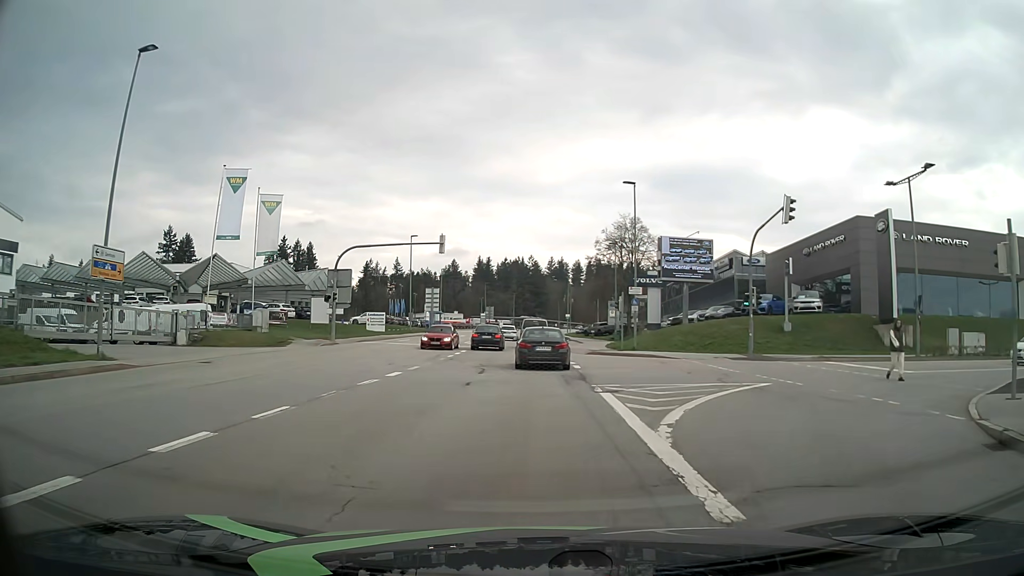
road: tertiary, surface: asphalt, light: Day
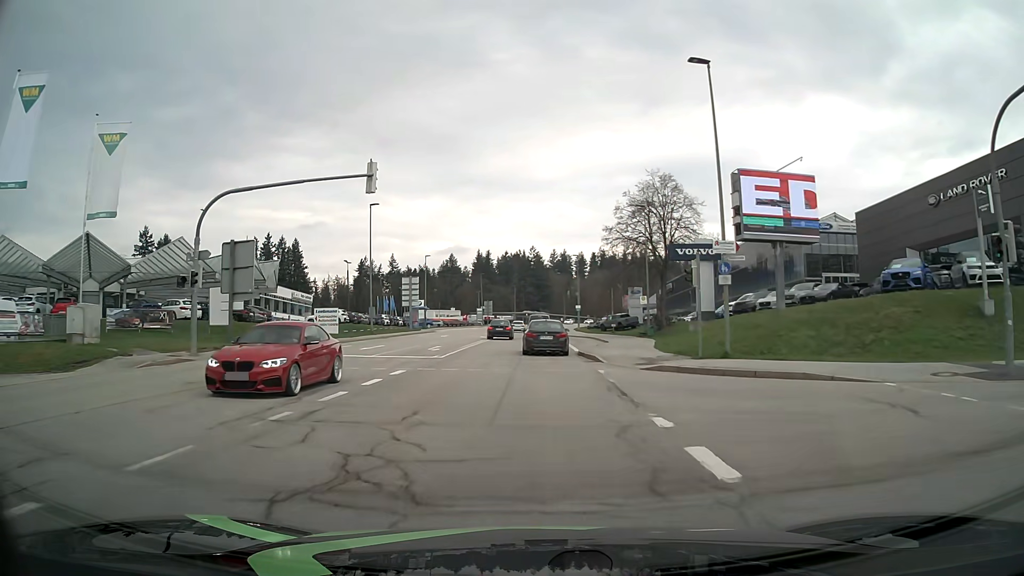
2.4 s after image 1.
(0.0, +18.9) m; 0°
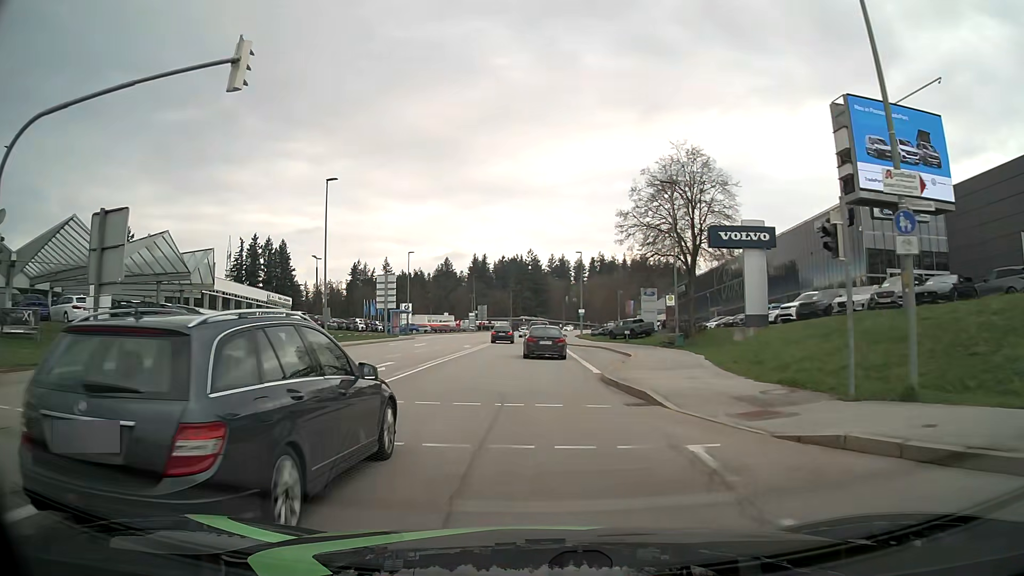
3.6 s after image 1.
(0.0, +11.5) m; 0°
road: secondary
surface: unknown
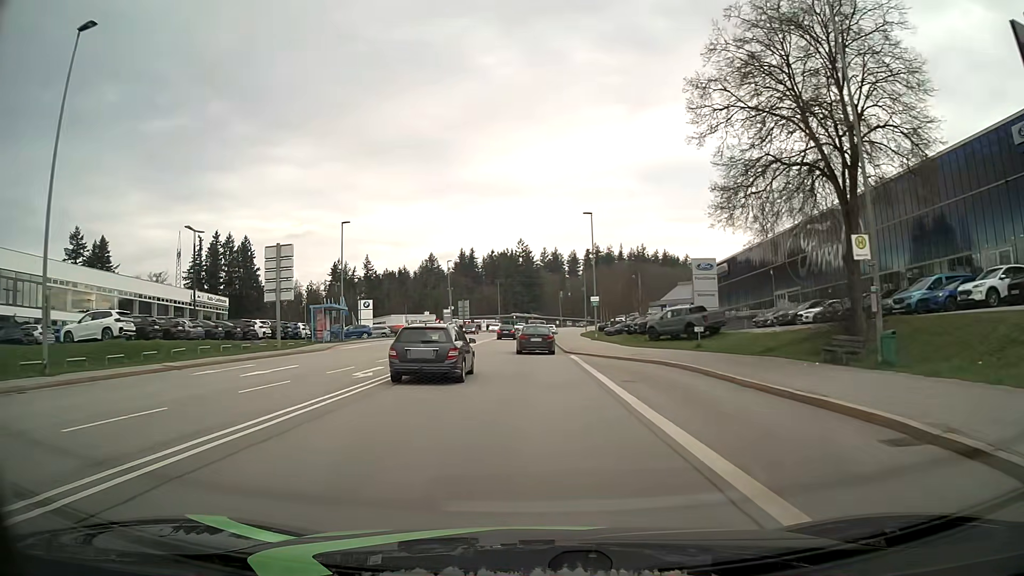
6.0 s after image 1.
(+0.3, +26.2) m; +1°
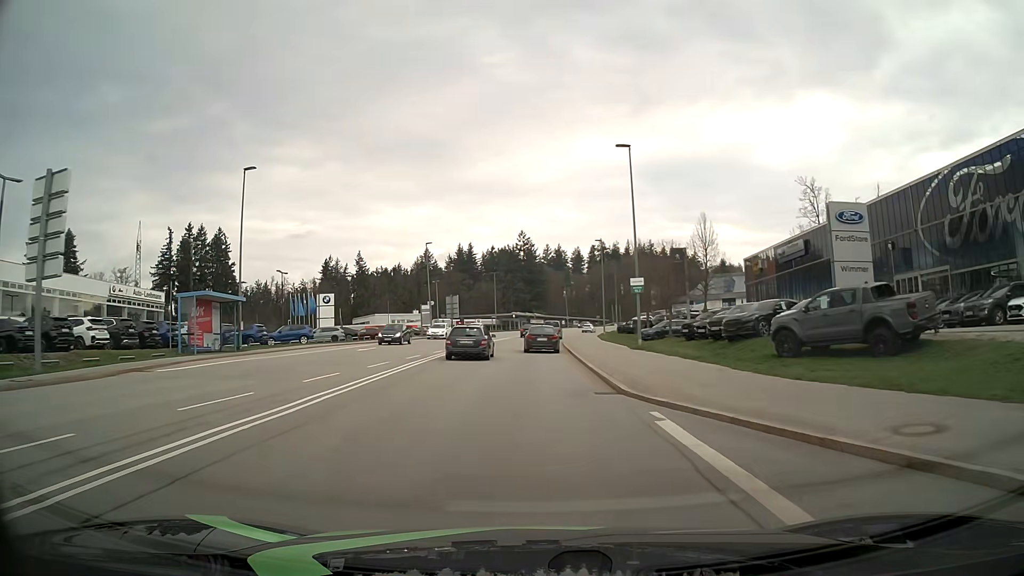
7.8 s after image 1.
(-0.1, +21.3) m; 0°
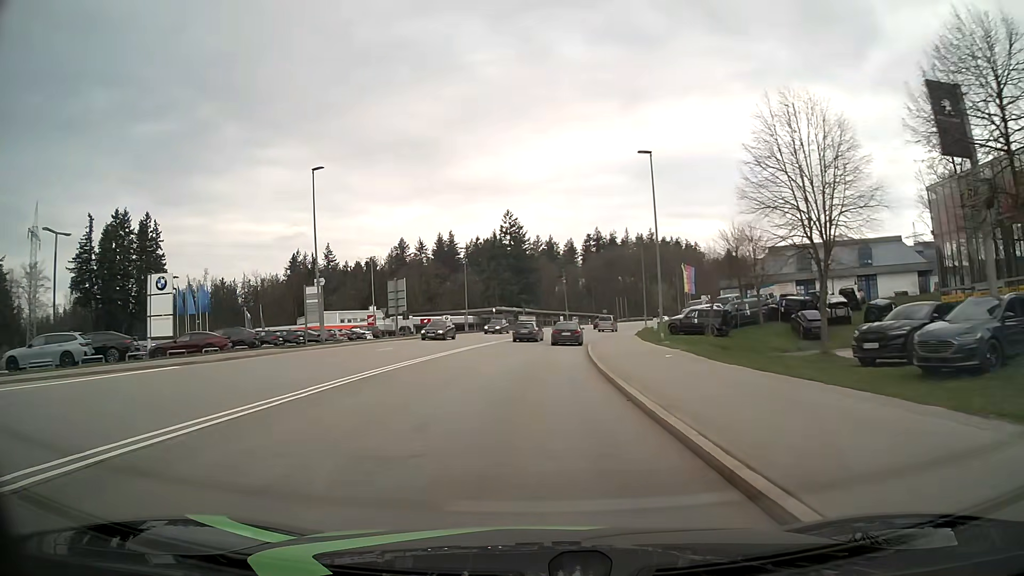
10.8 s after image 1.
(-0.1, +36.9) m; 0°
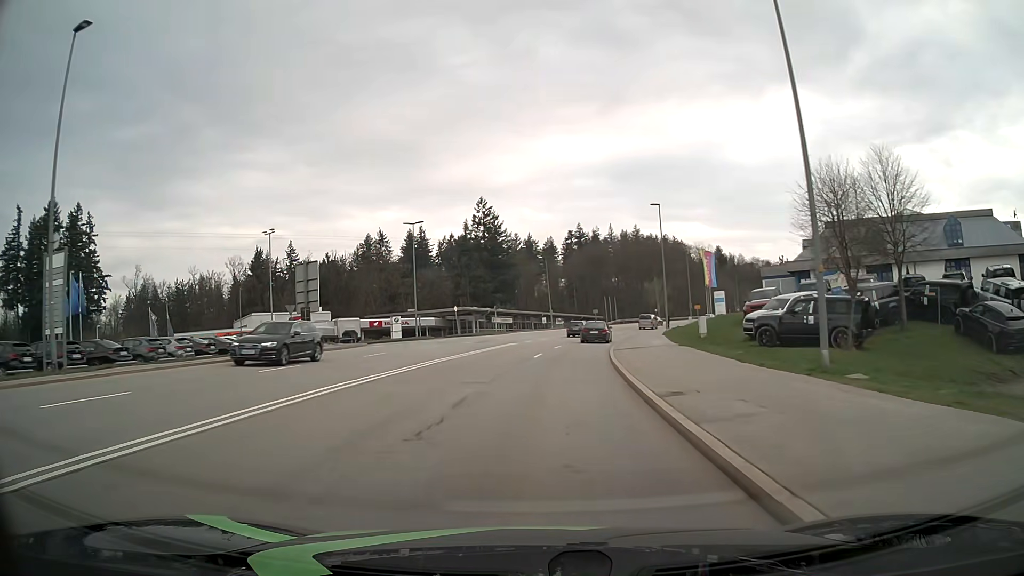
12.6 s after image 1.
(+0.4, +22.5) m; +2°
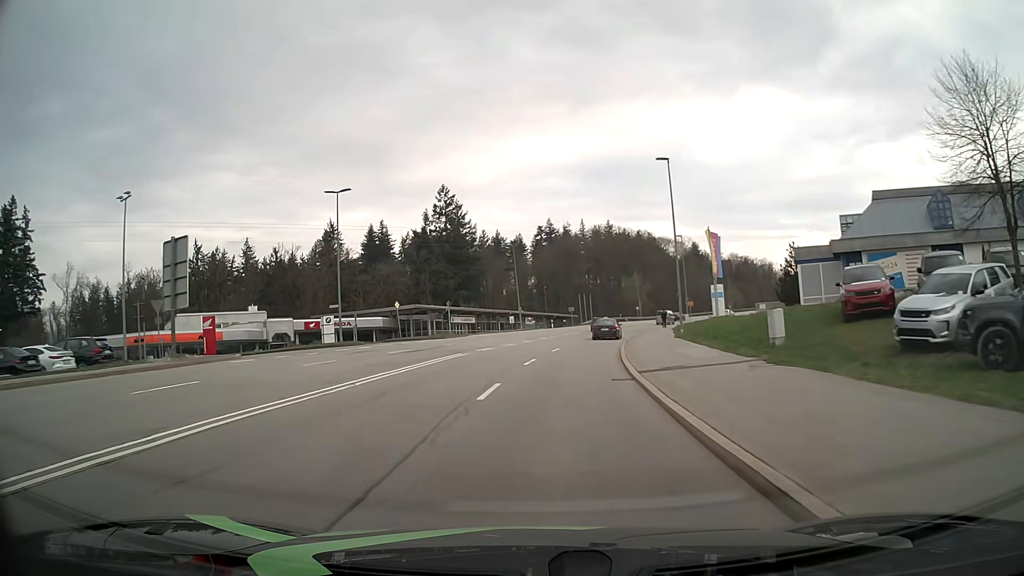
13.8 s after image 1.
(+0.4, +15.1) m; +3°
(0, +10) (+1, +20) (+2, +30) (+3, +40) (+5, +50) (+7, +59) (+10, +69) (+13, +79) (+16, +88) (+20, +97) m
